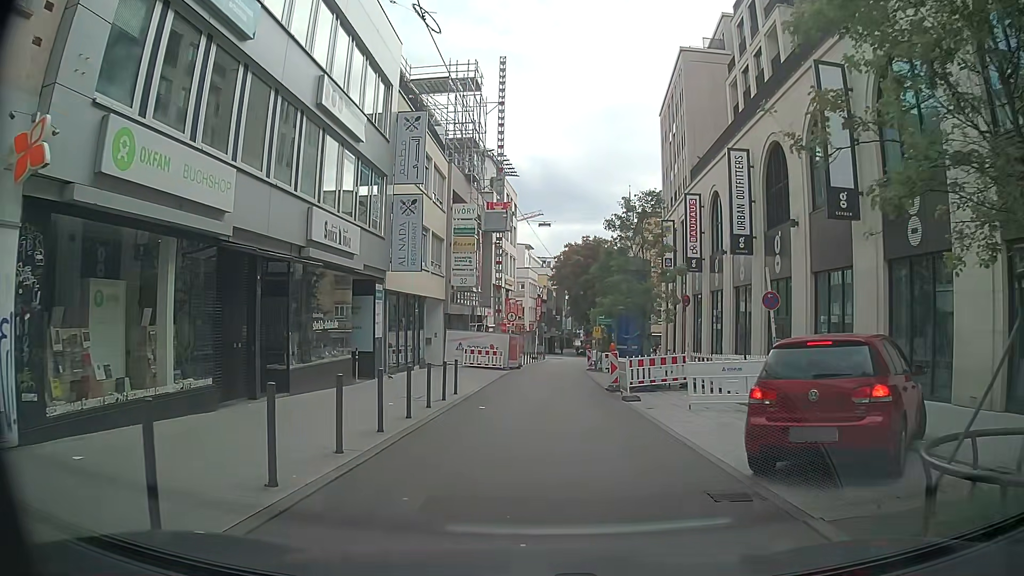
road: residential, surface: asphalt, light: Day
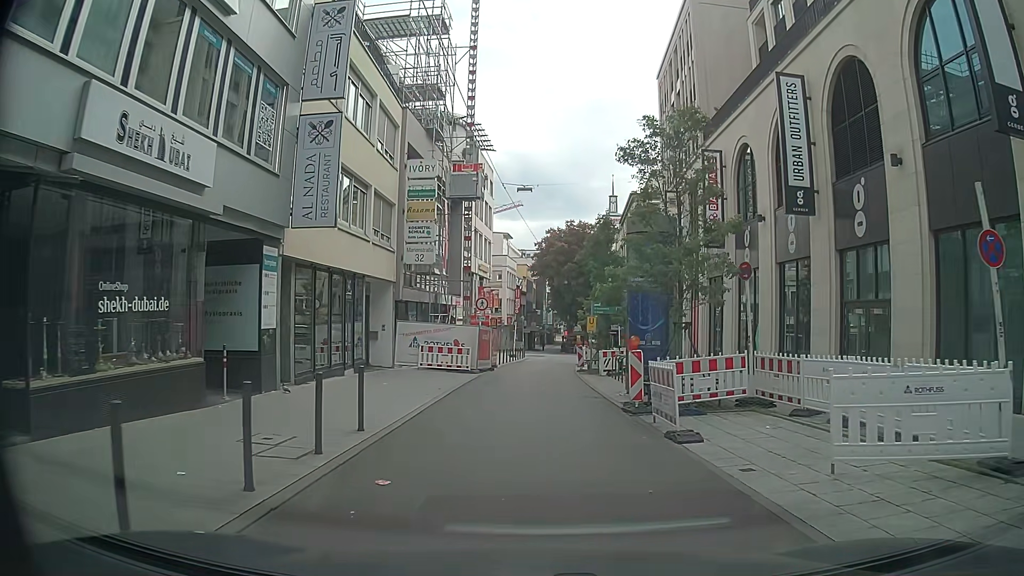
(-0.3, +8.5) m; -1°
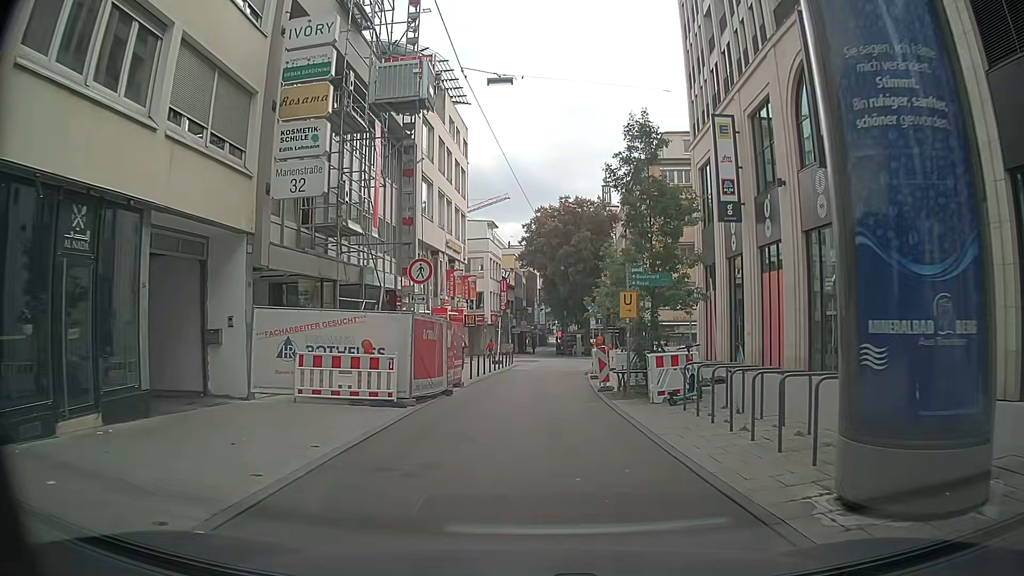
(-0.1, +14.0) m; -1°
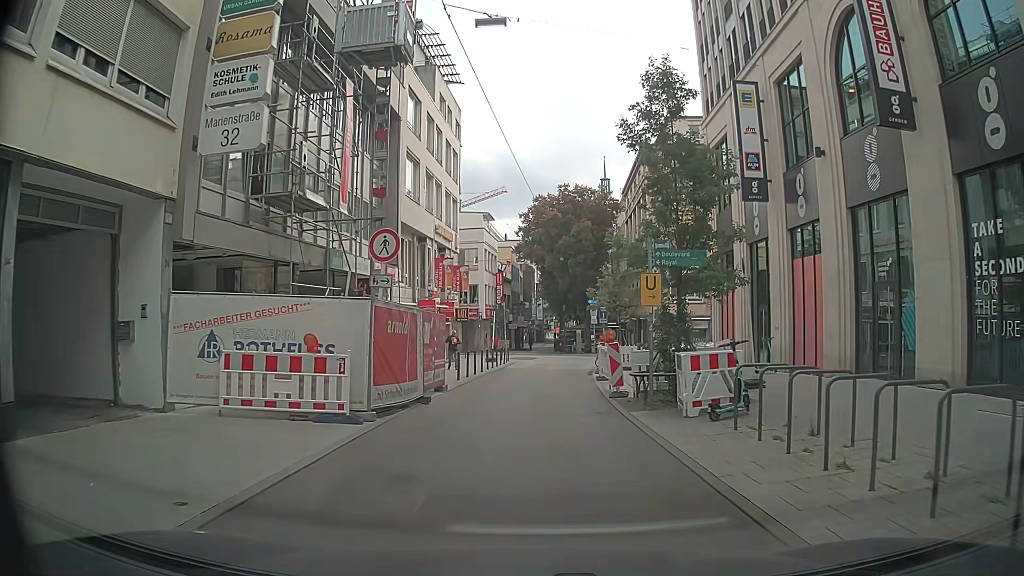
(+0.1, +3.5) m; +3°
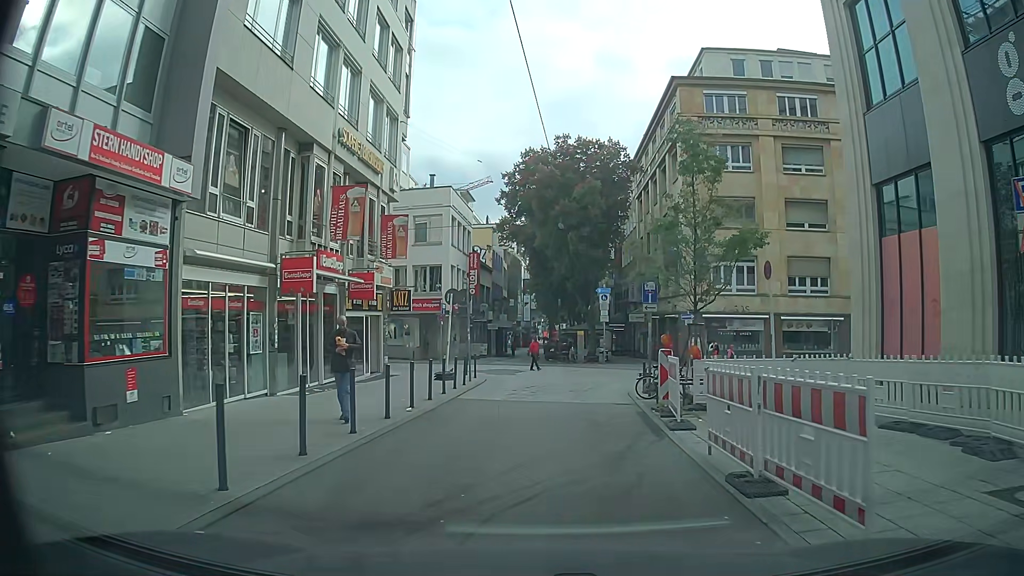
(-0.1, +16.6) m; +1°
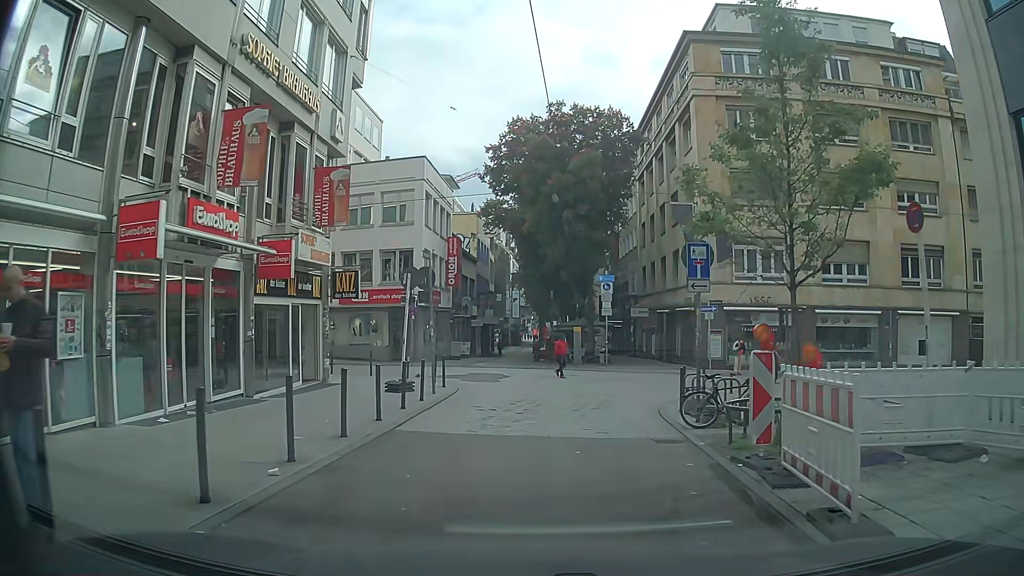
(0.0, +6.5) m; -1°
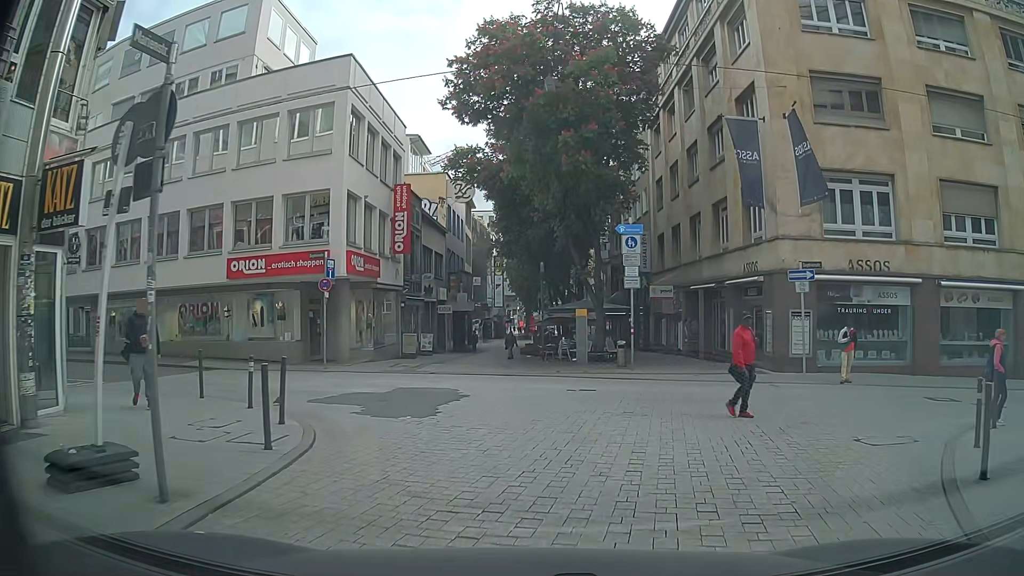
(+0.4, +12.4) m; +2°
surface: paving_stones
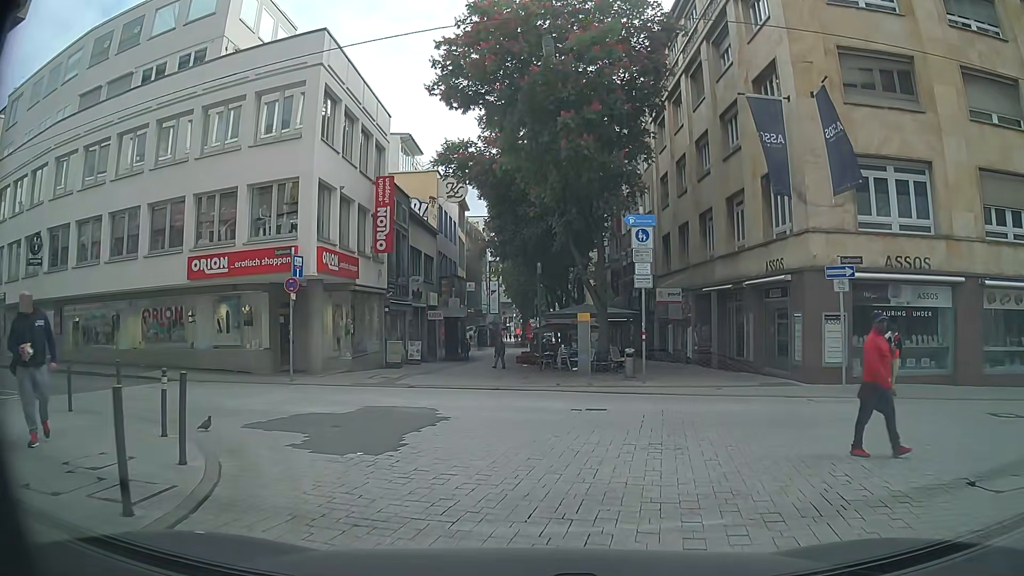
(-0.1, +2.8) m; 0°
